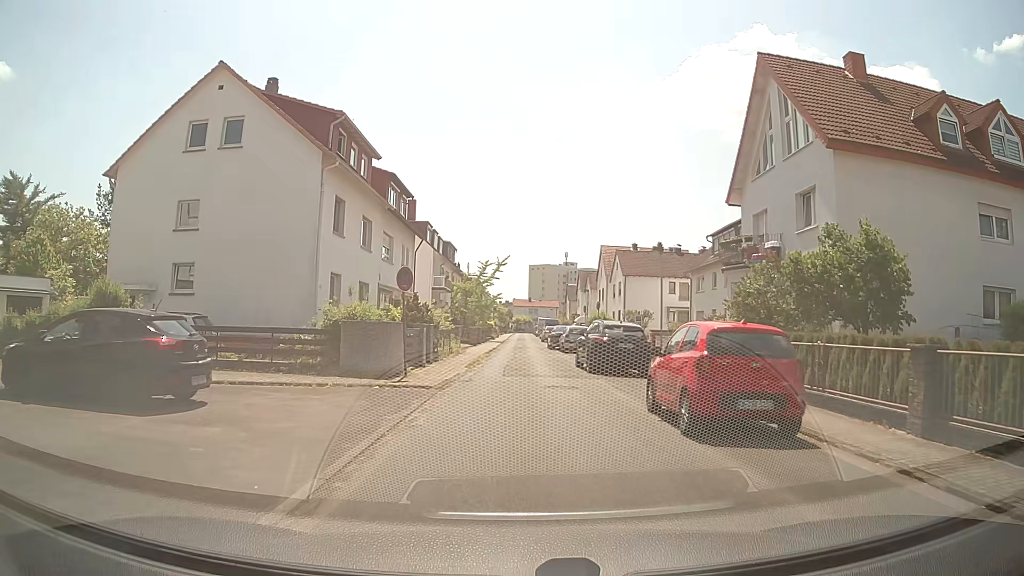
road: residential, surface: asphalt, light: Day
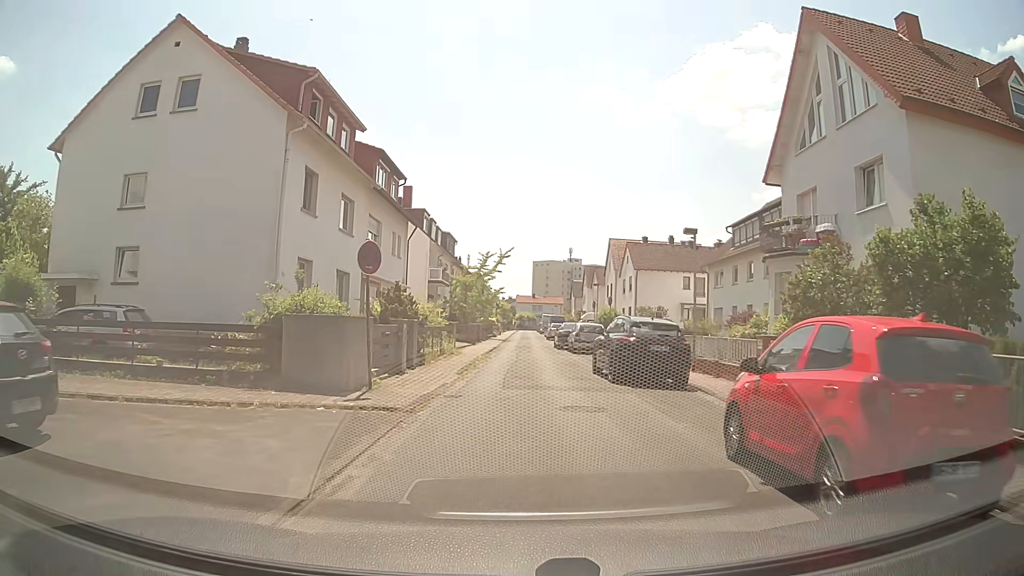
(0.0, +4.3) m; 0°
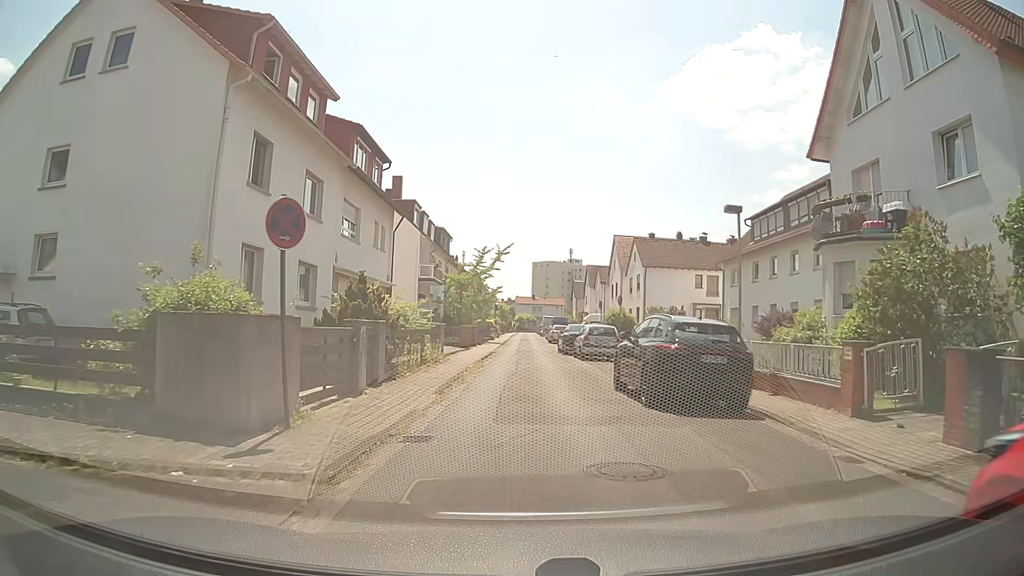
(0.0, +4.4) m; 0°
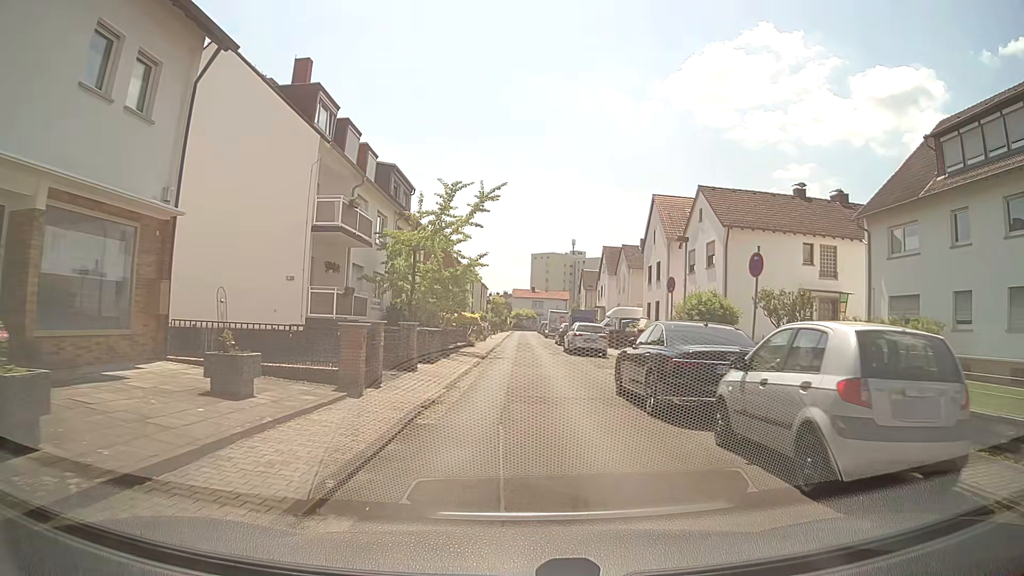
(0.0, +22.3) m; -1°
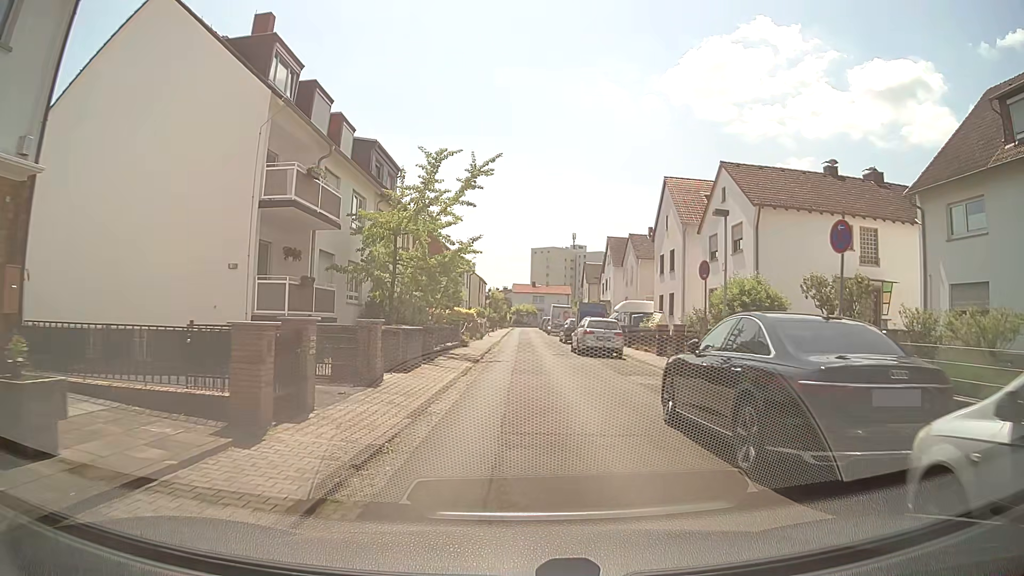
(+0.1, +4.5) m; +1°
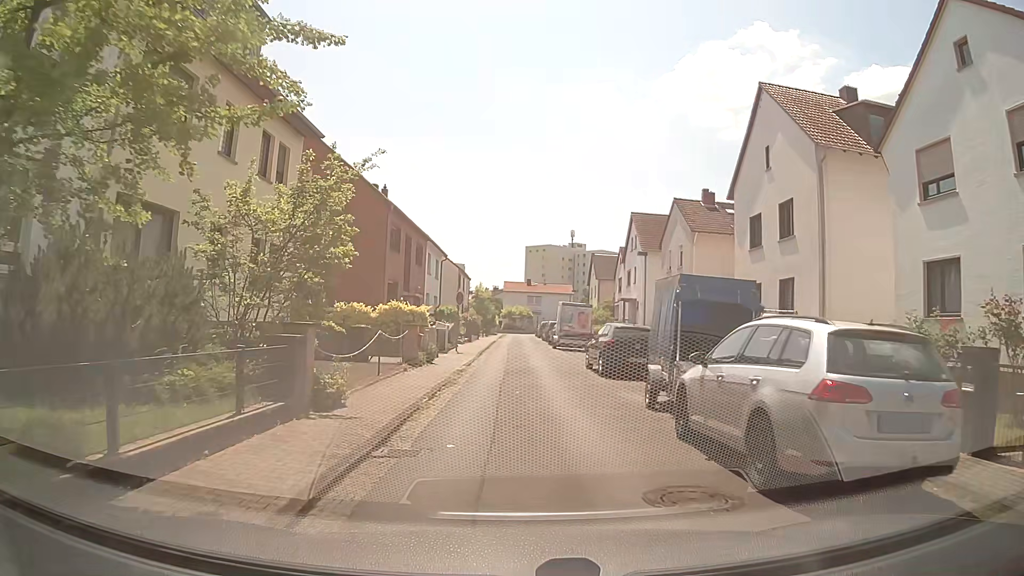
(+0.2, +20.2) m; +2°
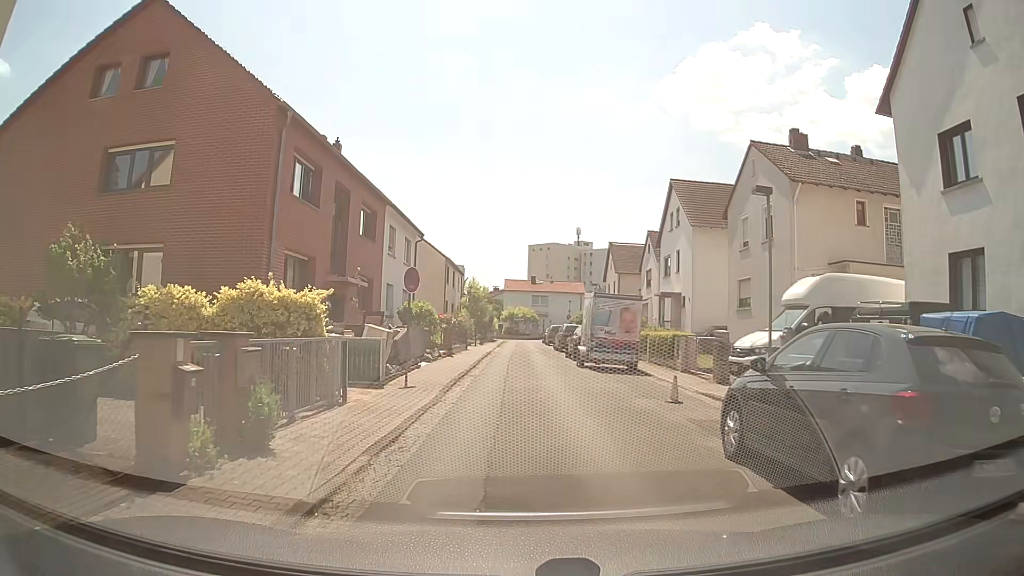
(-0.4, +13.9) m; -2°
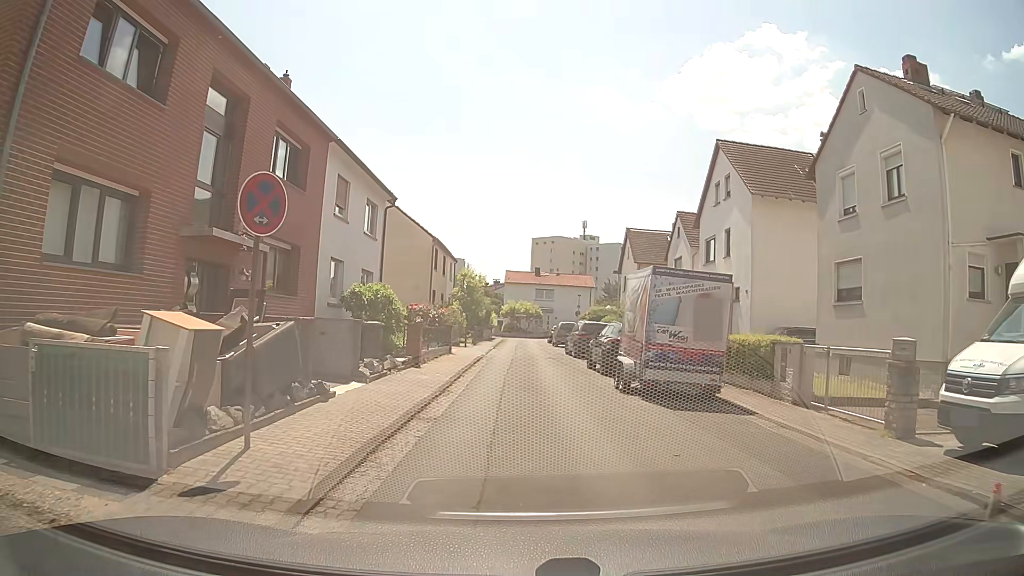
(0.0, +9.3) m; -1°
(0, +10) (+1, +20) (+1, +30) (+1, +40) (+2, +50) (+3, +60) (+3, +70) (-5, +75) (-15, +75) (-25, +75) m
